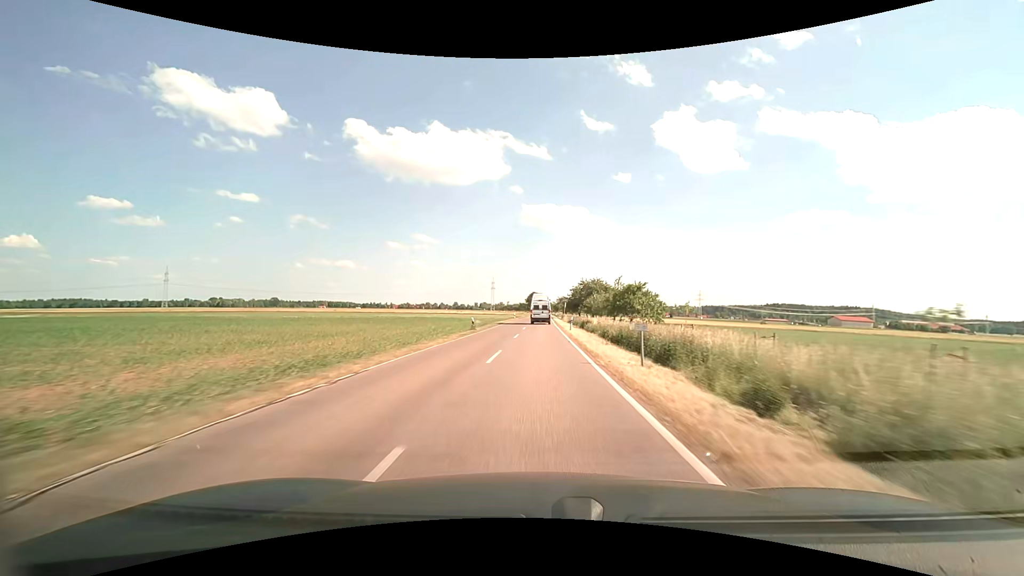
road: tertiary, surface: asphalt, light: Day
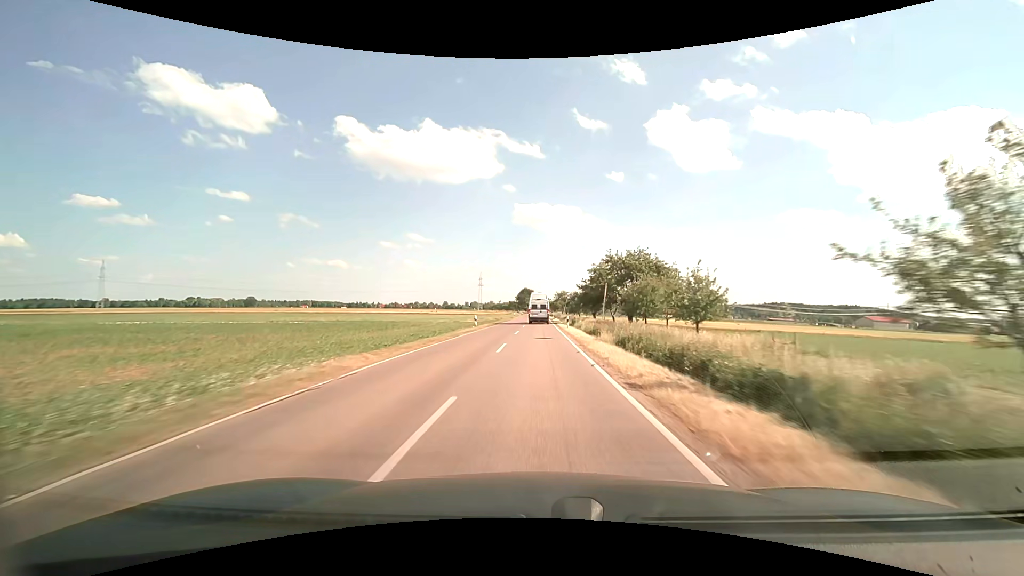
(+0.5, +46.6) m; +1°
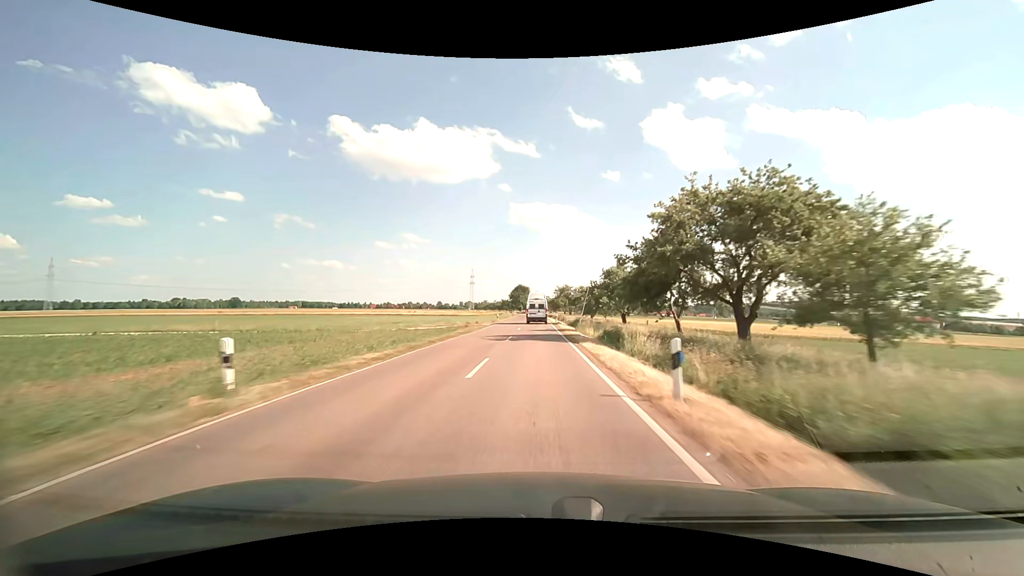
(+0.1, +30.8) m; 0°
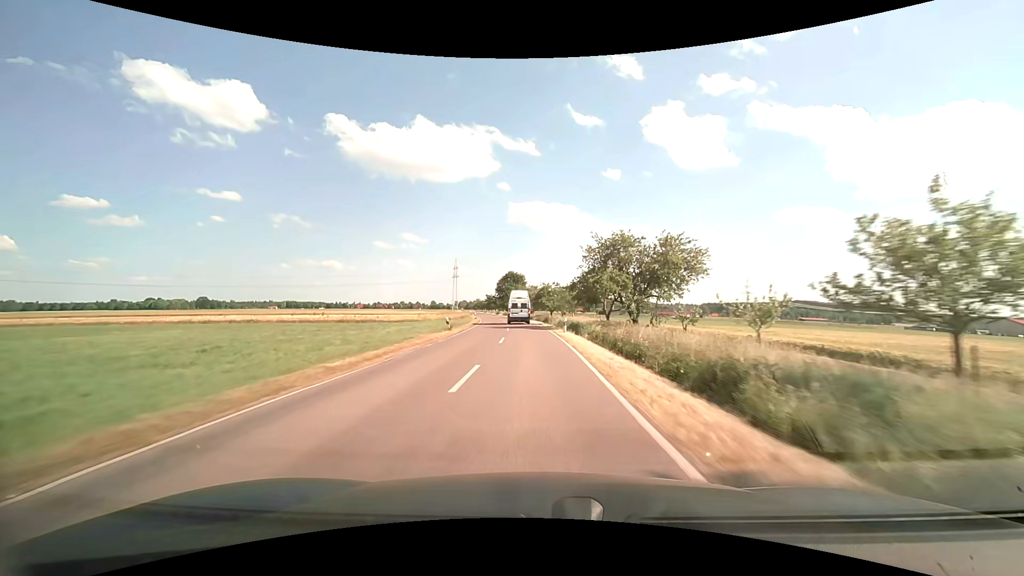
(+0.3, +76.0) m; 0°
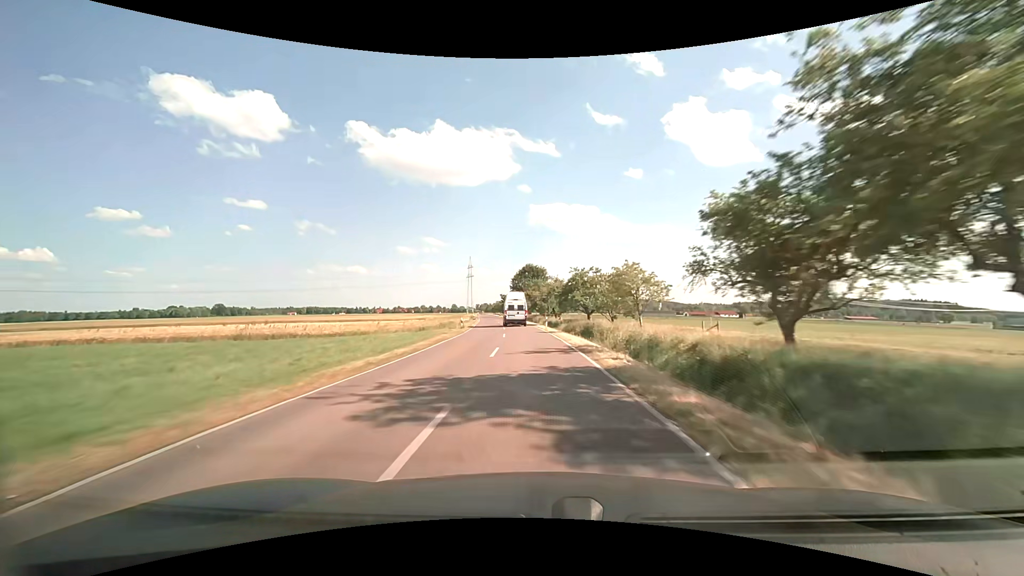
(-0.5, +30.3) m; -2°
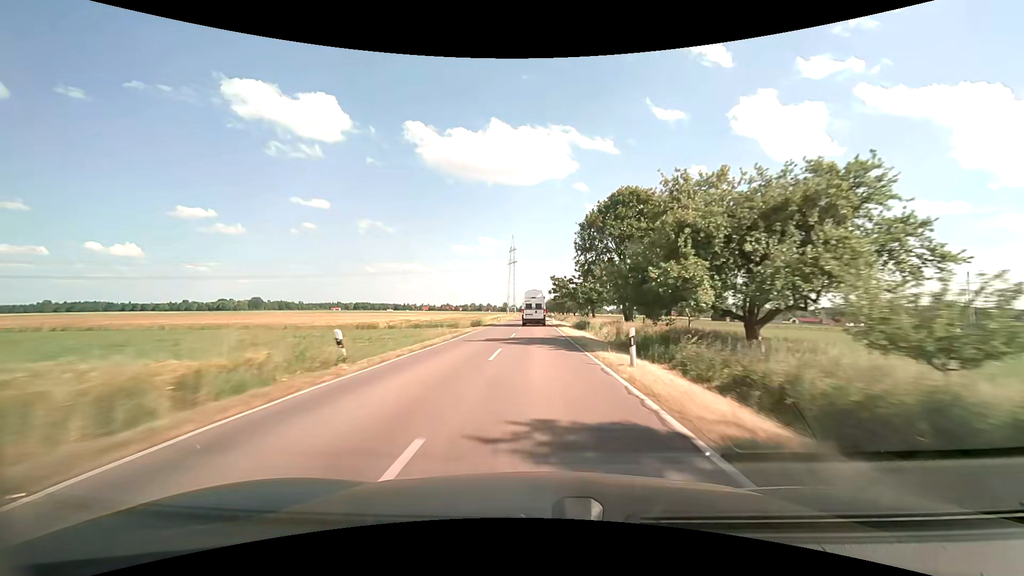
(-5.2, +75.5) m; -7°
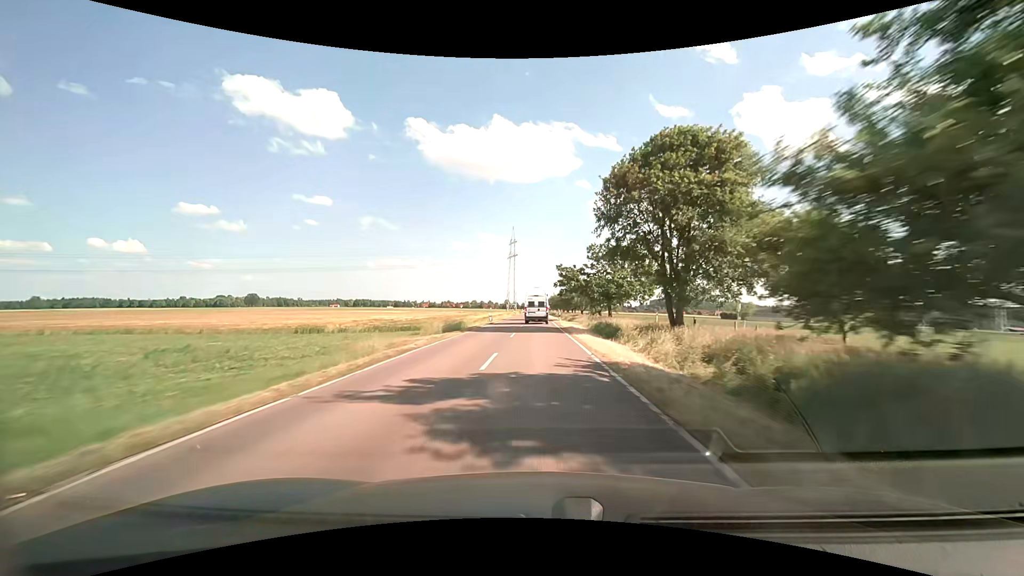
(0.0, +14.6) m; 0°
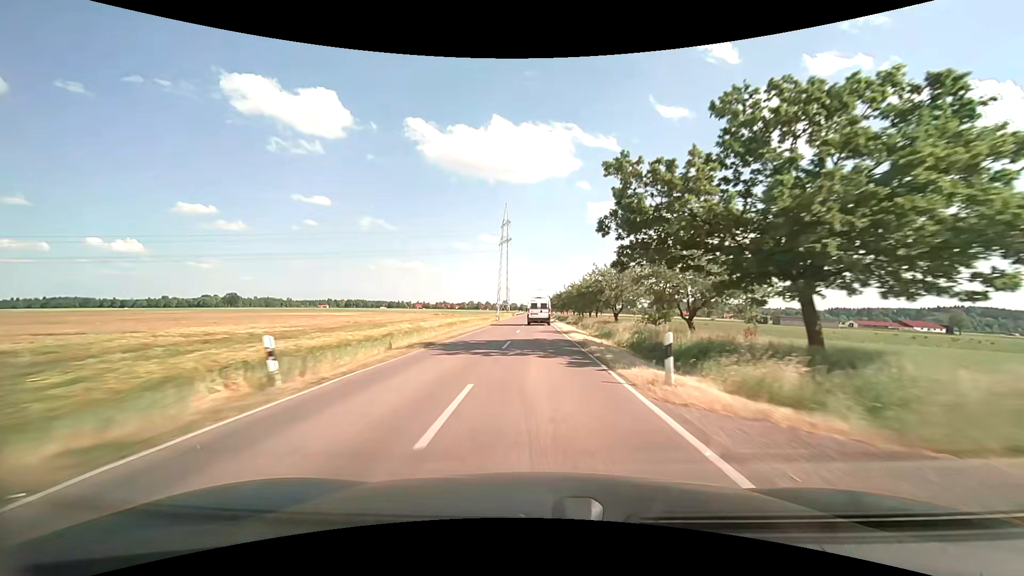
(0.0, +43.1) m; 0°
(0, +10) (0, +20) (0, +30) (0, +40) (0, +50) (0, +60) (0, +70) (0, +80) (0, +90) (0, +100) m
